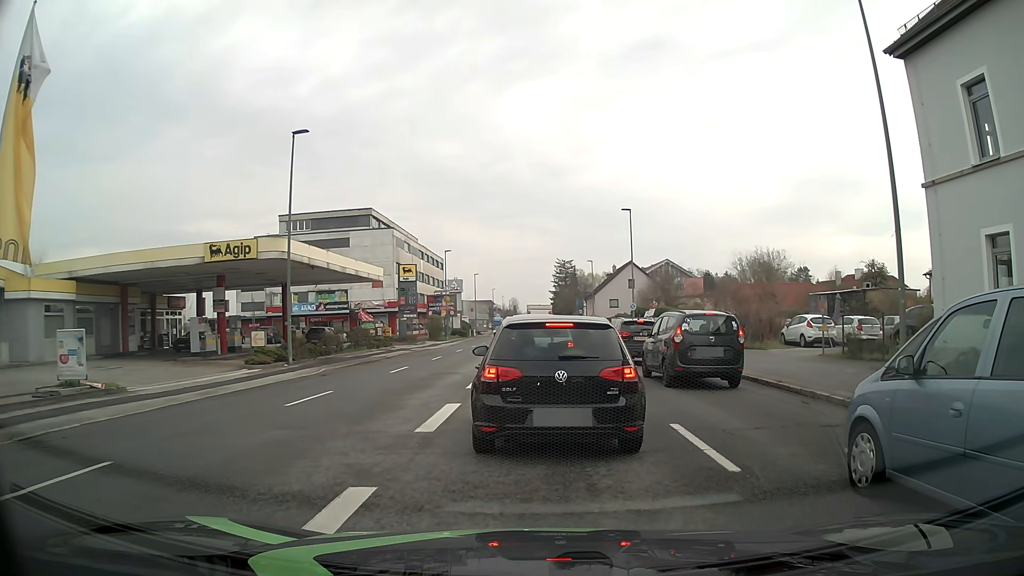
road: tertiary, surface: asphalt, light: Day
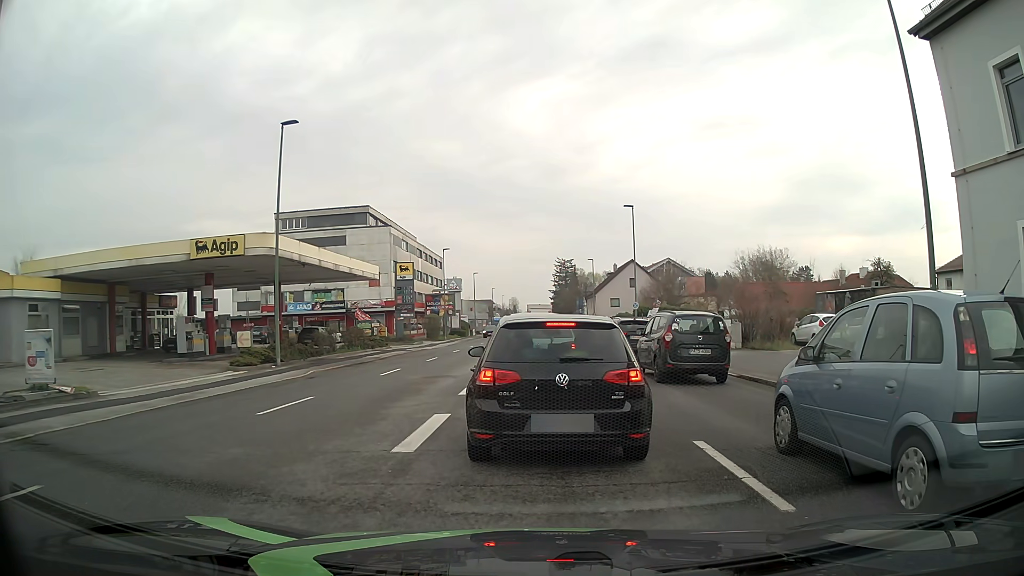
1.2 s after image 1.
(0.0, +1.3) m; +1°
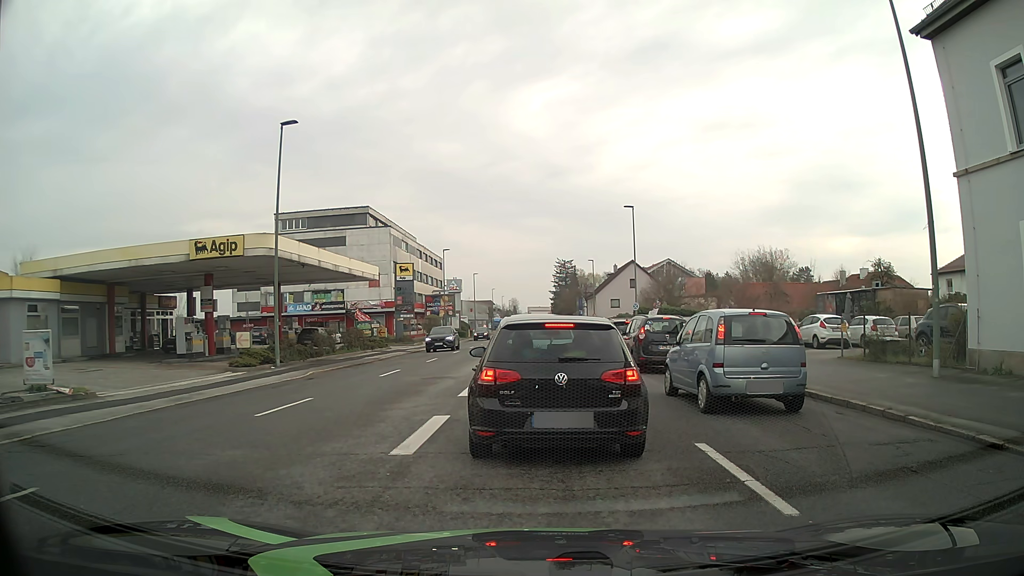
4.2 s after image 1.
(0.0, +0.2) m; 0°
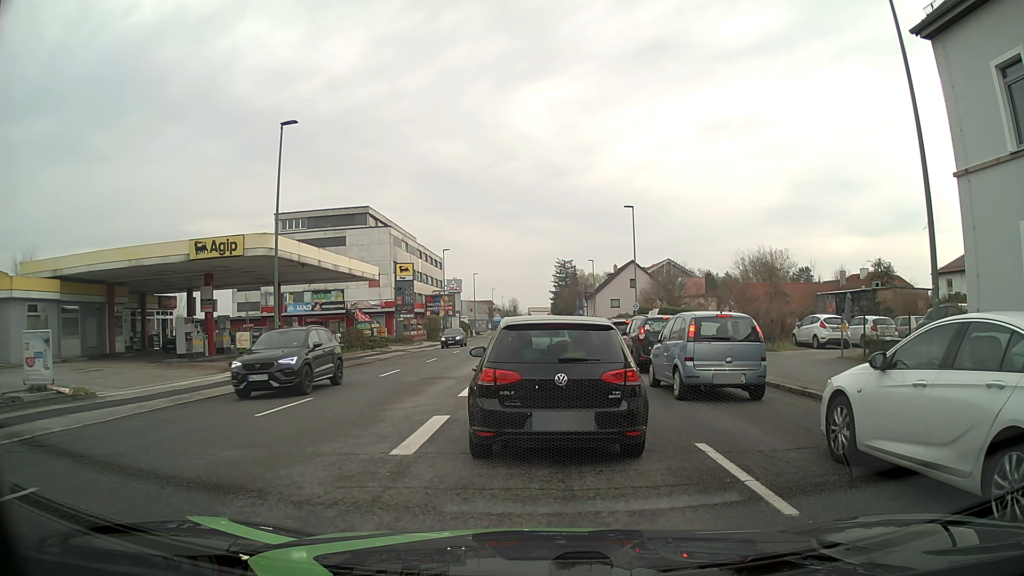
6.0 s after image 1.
(0.0, 0.0) m; 0°
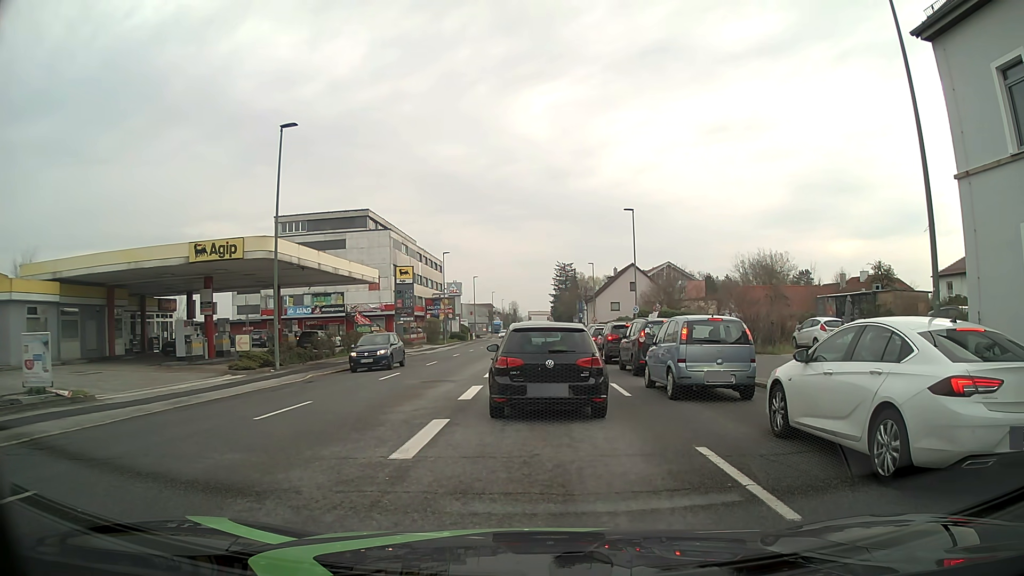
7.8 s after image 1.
(0.0, 0.0) m; 0°
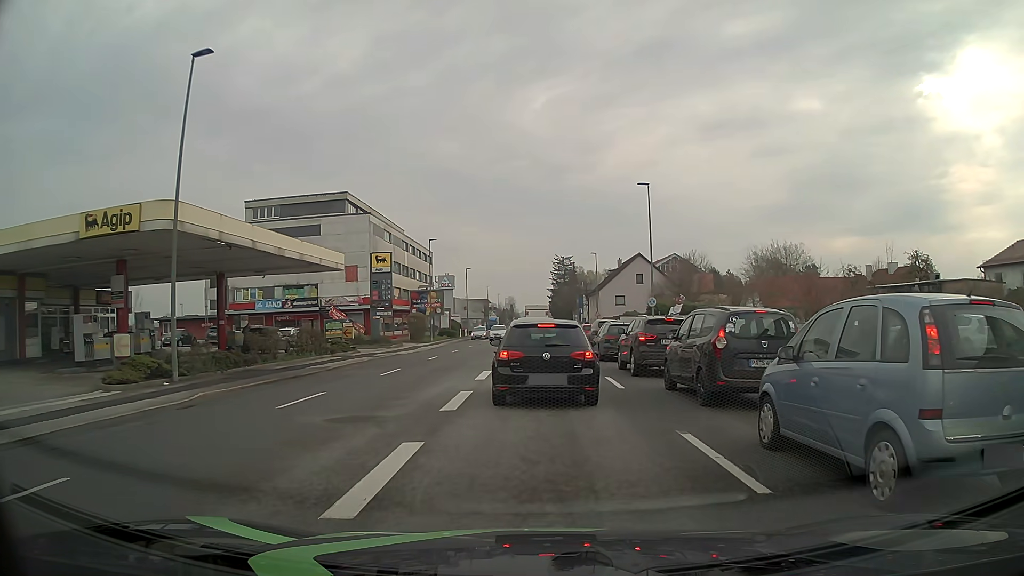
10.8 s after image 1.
(-0.1, +8.7) m; 0°
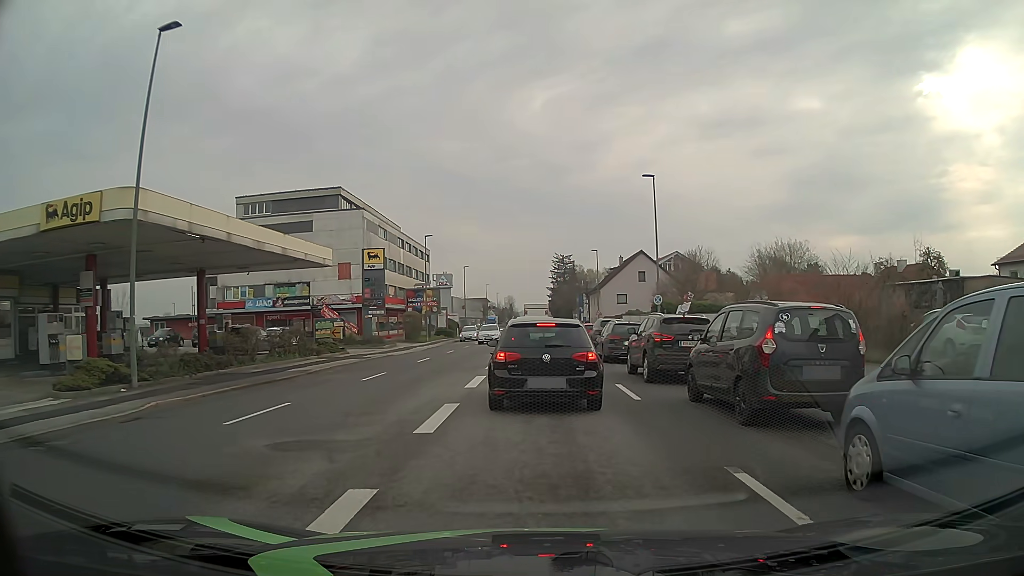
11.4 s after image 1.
(0.0, +2.3) m; -1°
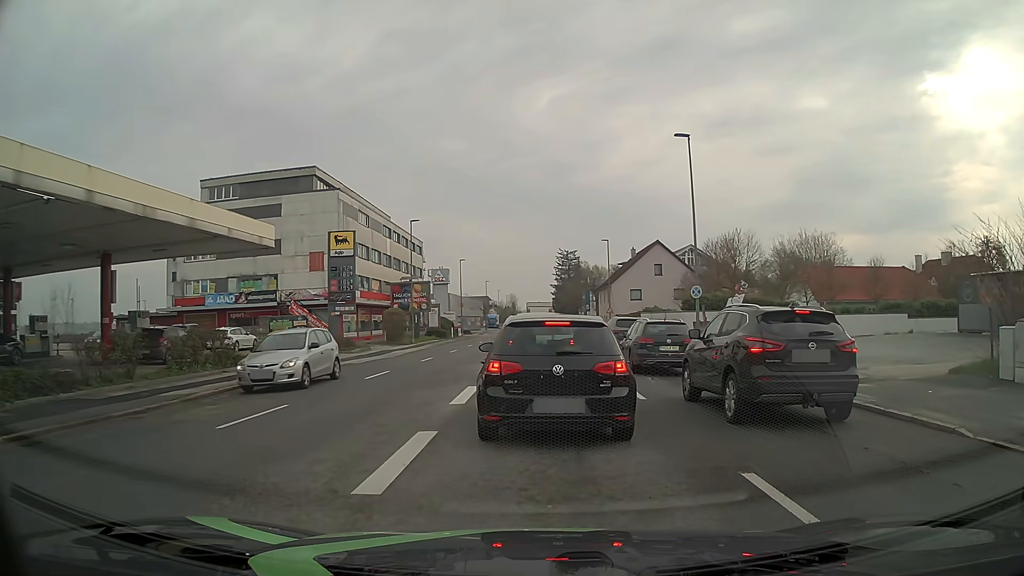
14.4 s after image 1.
(0.0, +9.0) m; 0°
(0, +10) (0, +20) (0, +30) (0, +40) (0, +50) (0, +60) (0, +70) (0, +80) (0, +90) (0, +100) m
